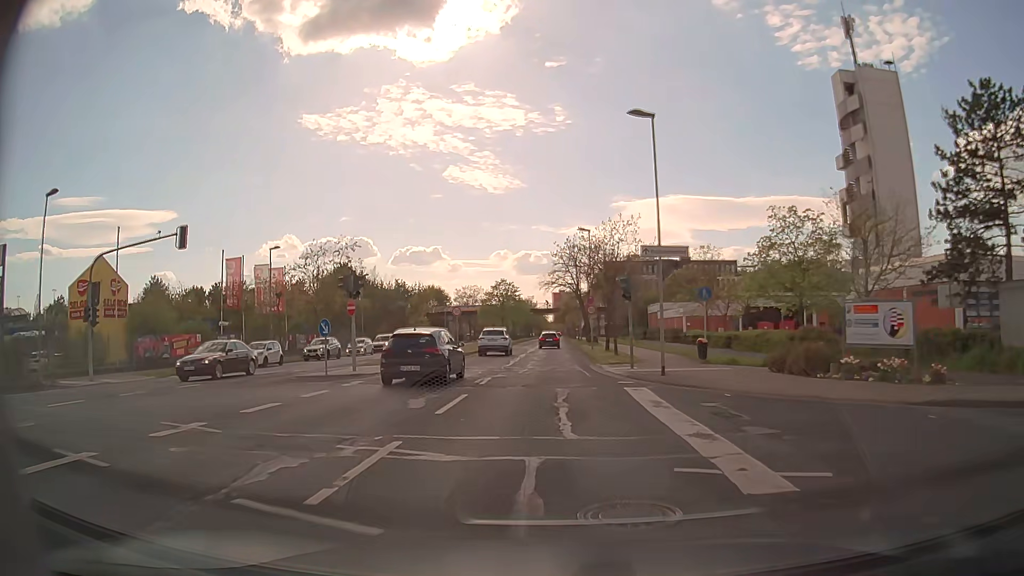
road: secondary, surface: asphalt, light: Day
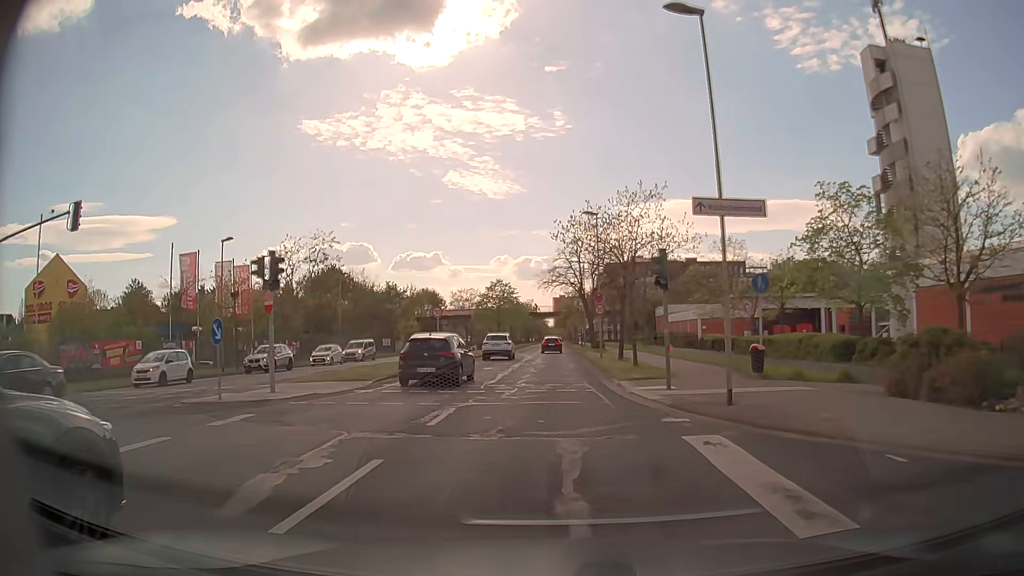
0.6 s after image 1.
(0.0, +7.4) m; 0°
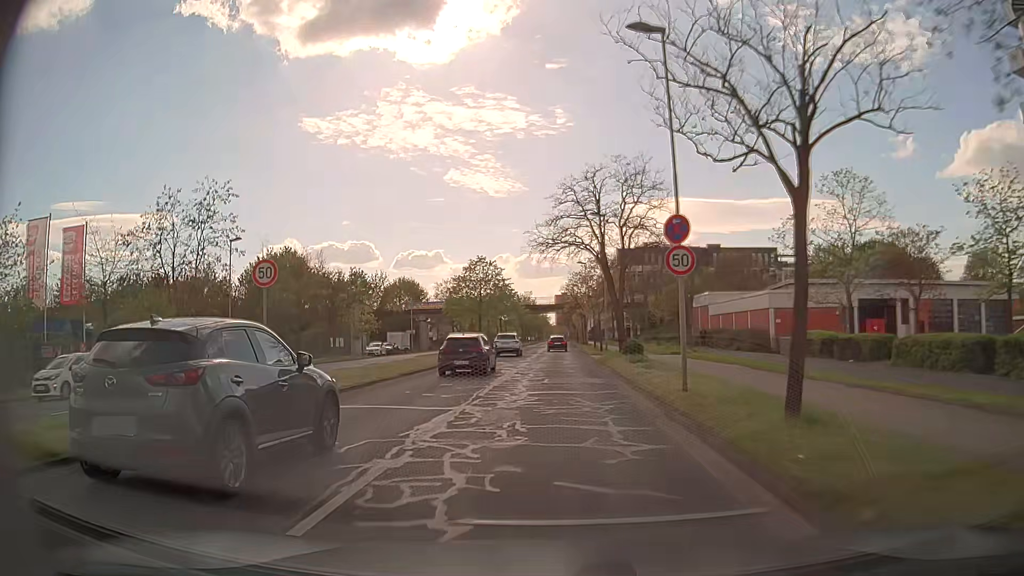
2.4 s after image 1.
(-0.1, +22.1) m; 0°
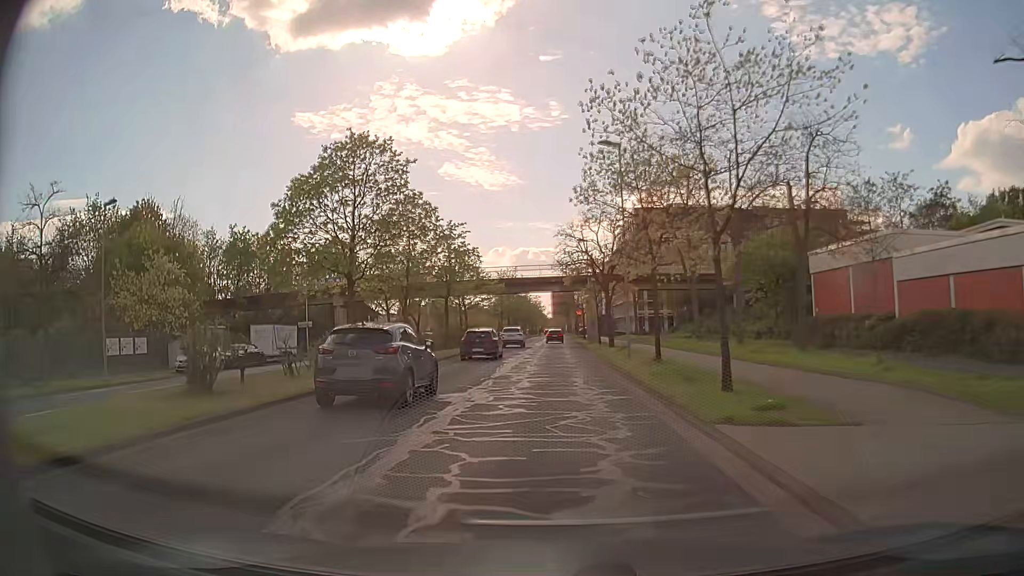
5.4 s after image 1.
(0.0, +36.8) m; 0°
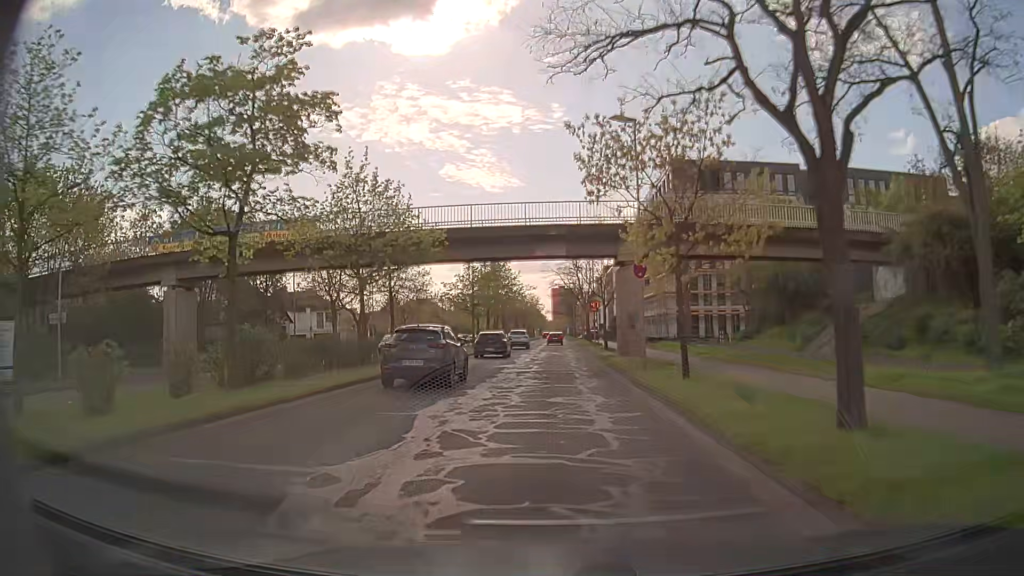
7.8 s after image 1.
(0.0, +29.4) m; 0°
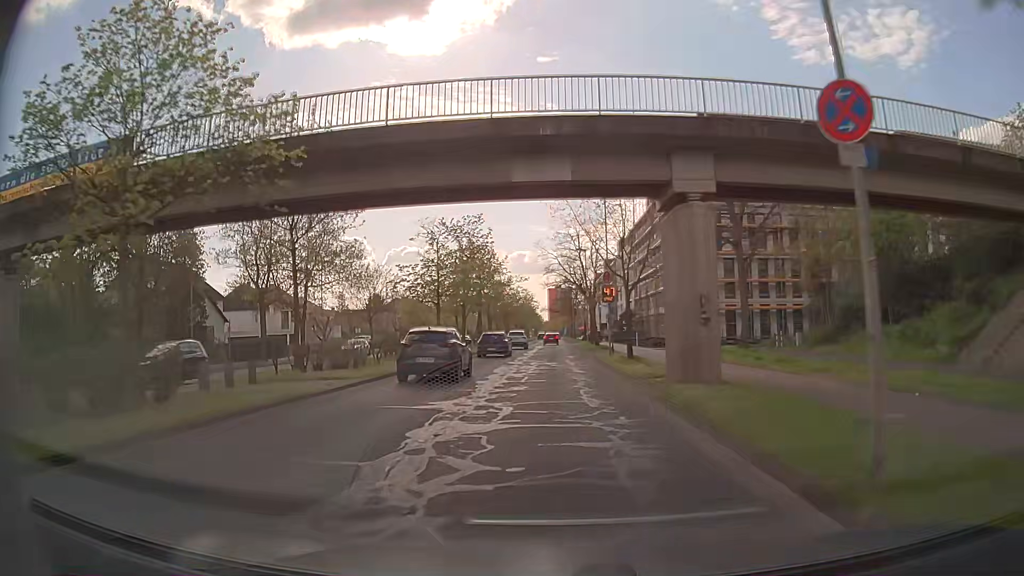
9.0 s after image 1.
(0.0, +14.8) m; +1°
